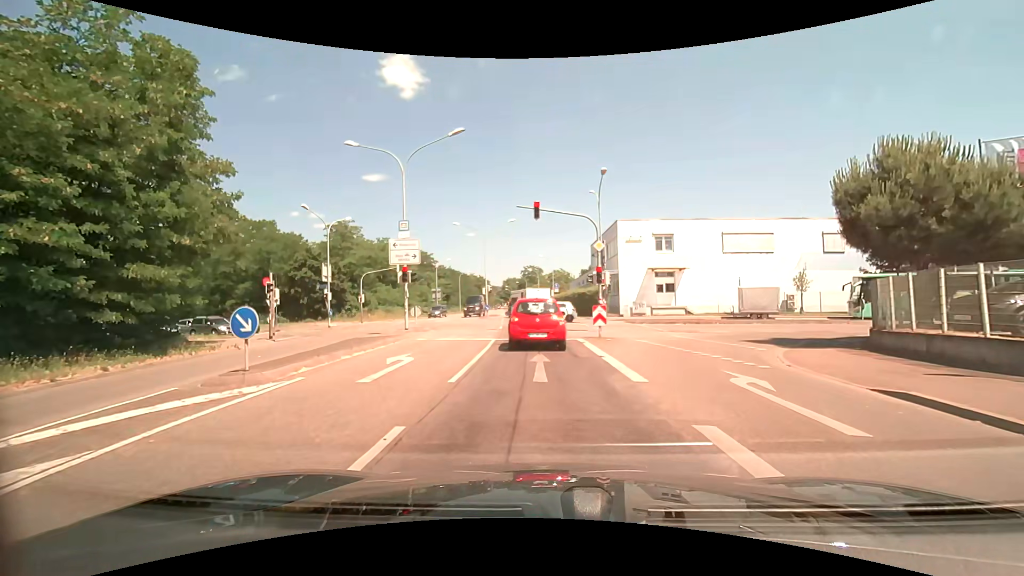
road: secondary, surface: asphalt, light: Day
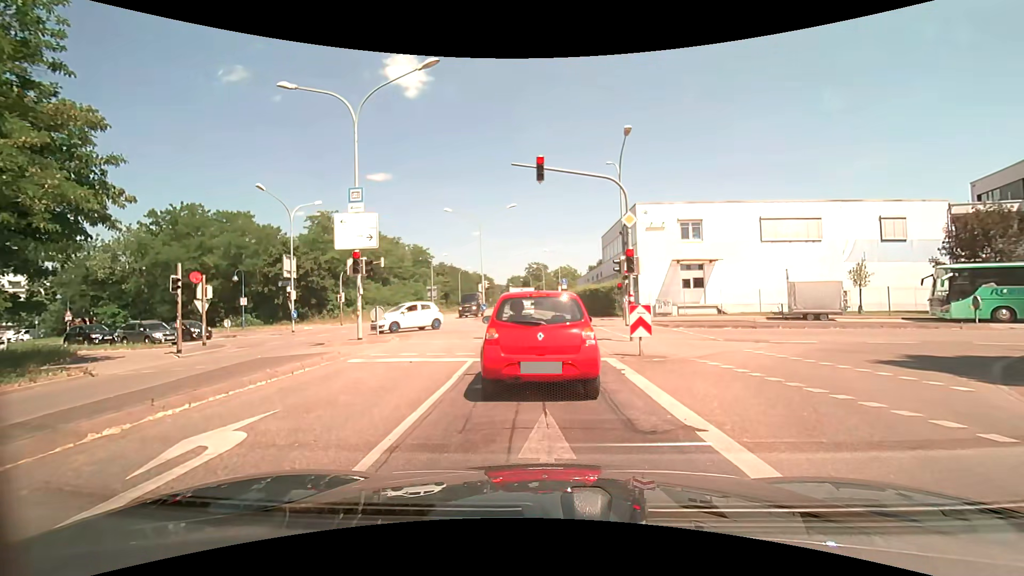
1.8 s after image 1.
(+0.1, +6.9) m; 0°
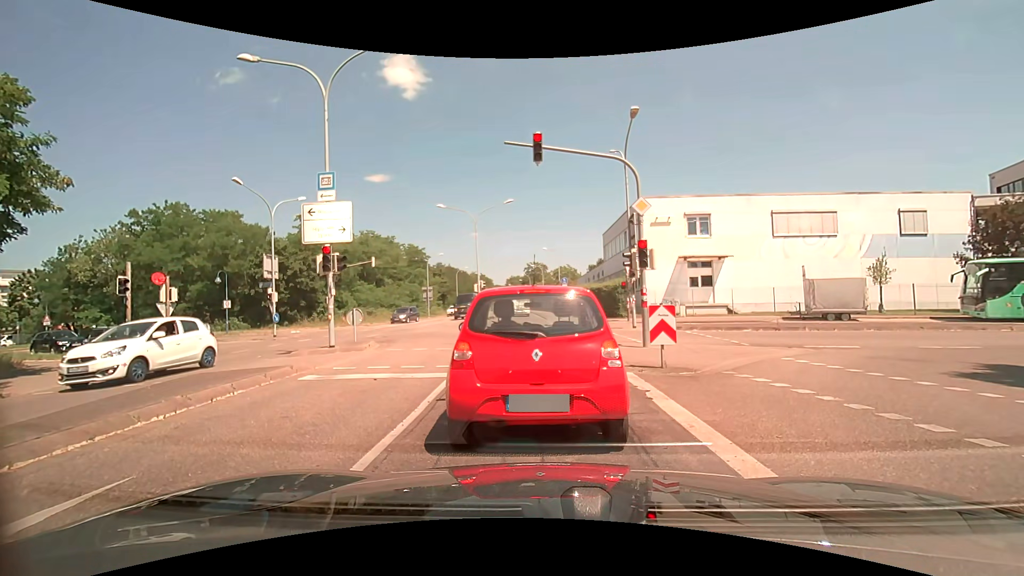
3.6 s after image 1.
(0.0, +2.2) m; 0°
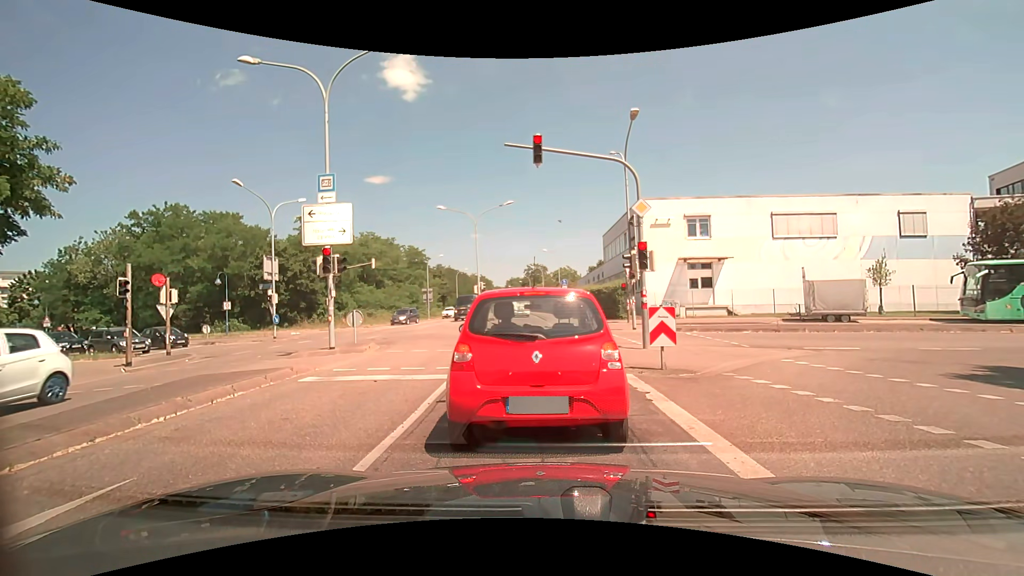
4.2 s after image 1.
(0.0, 0.0) m; 0°
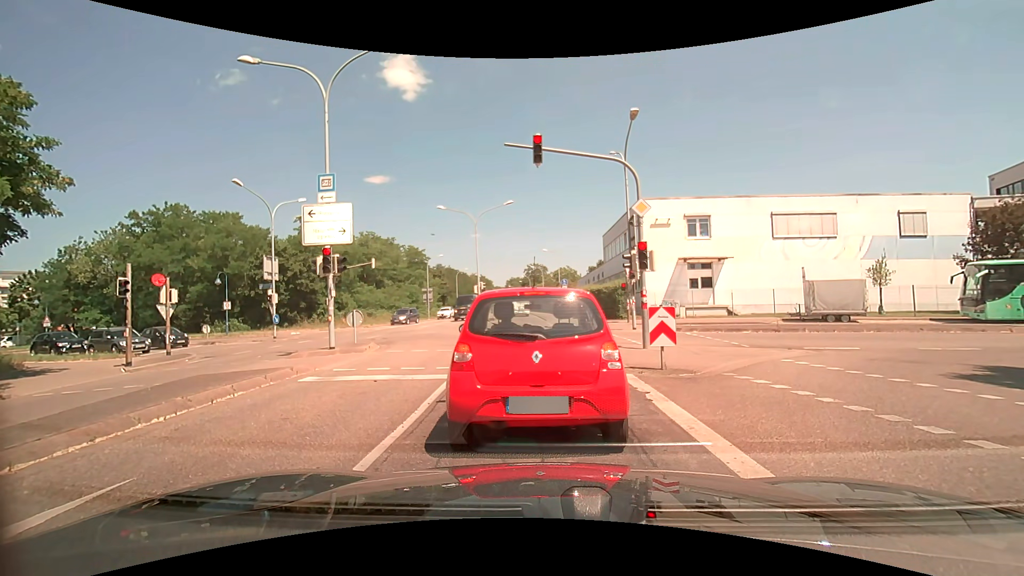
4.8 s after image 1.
(0.0, 0.0) m; 0°
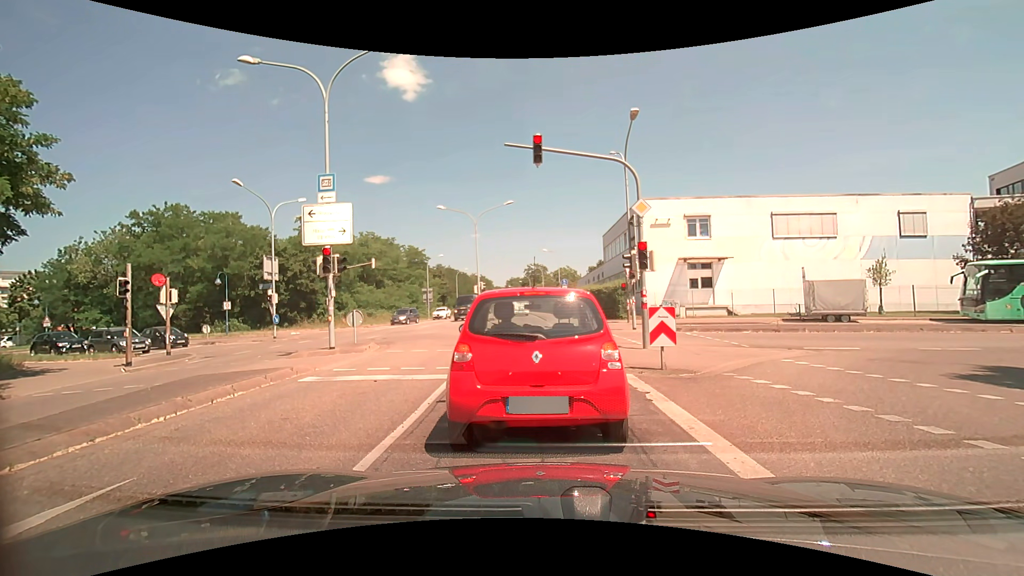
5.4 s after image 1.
(0.0, 0.0) m; 0°
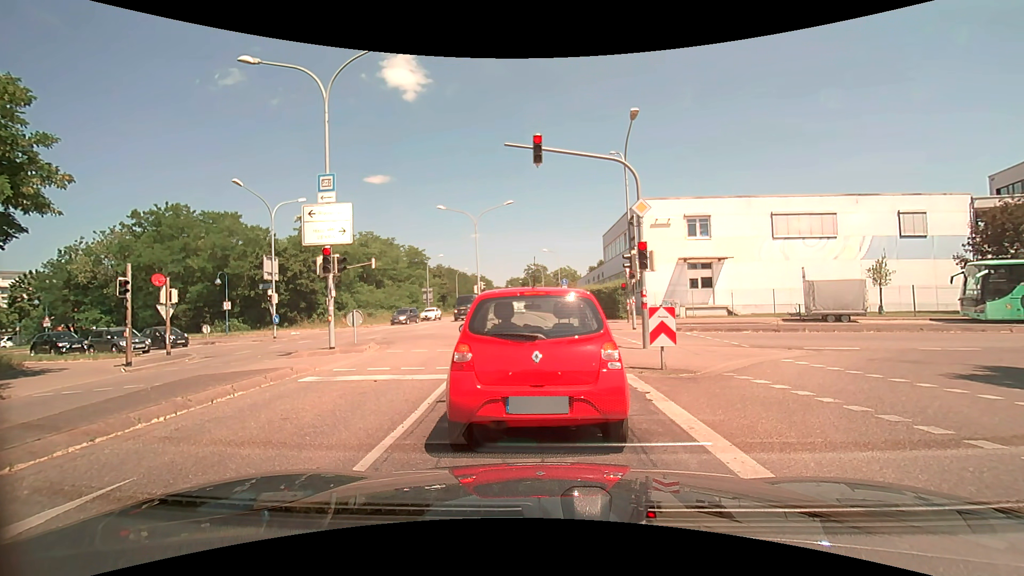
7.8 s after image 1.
(0.0, 0.0) m; 0°
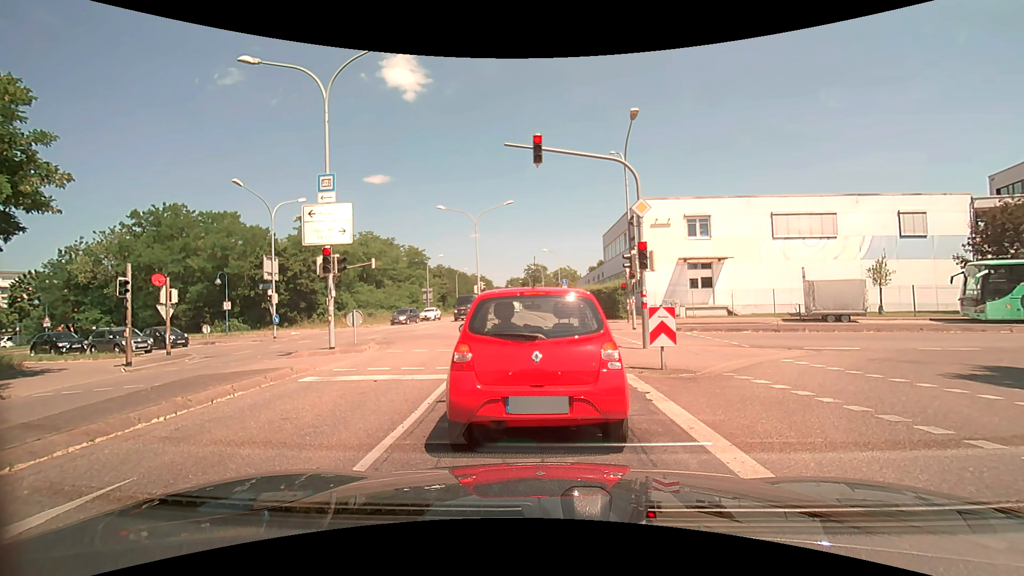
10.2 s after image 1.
(0.0, 0.0) m; 0°
(0, +10) (-1, +20) (-1, +30) (-2, +40) (-2, +50) (-3, +60) (-3, +70) (-4, +80) (-5, +90) (-5, +100) m
